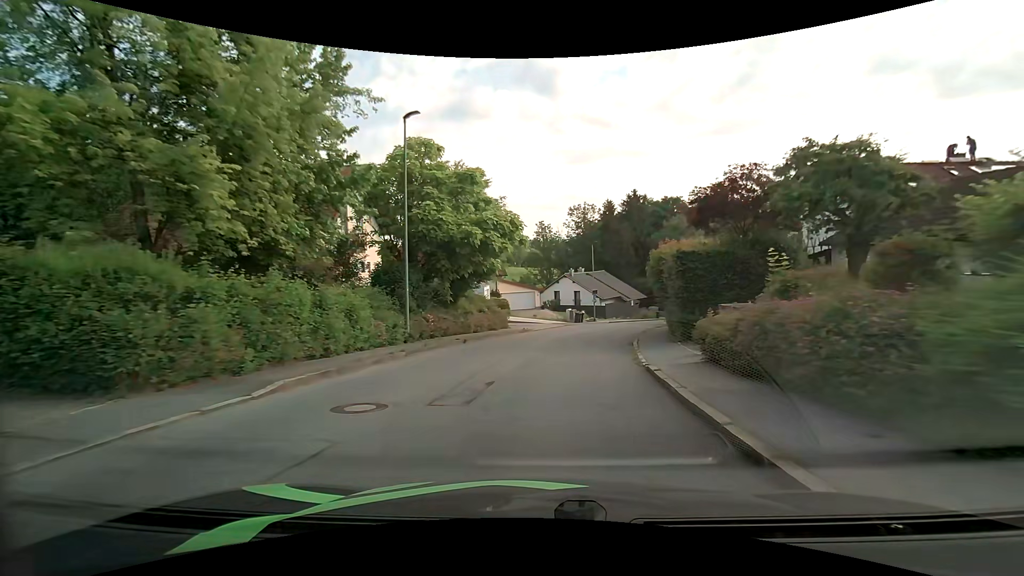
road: unclassified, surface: asphalt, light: Day
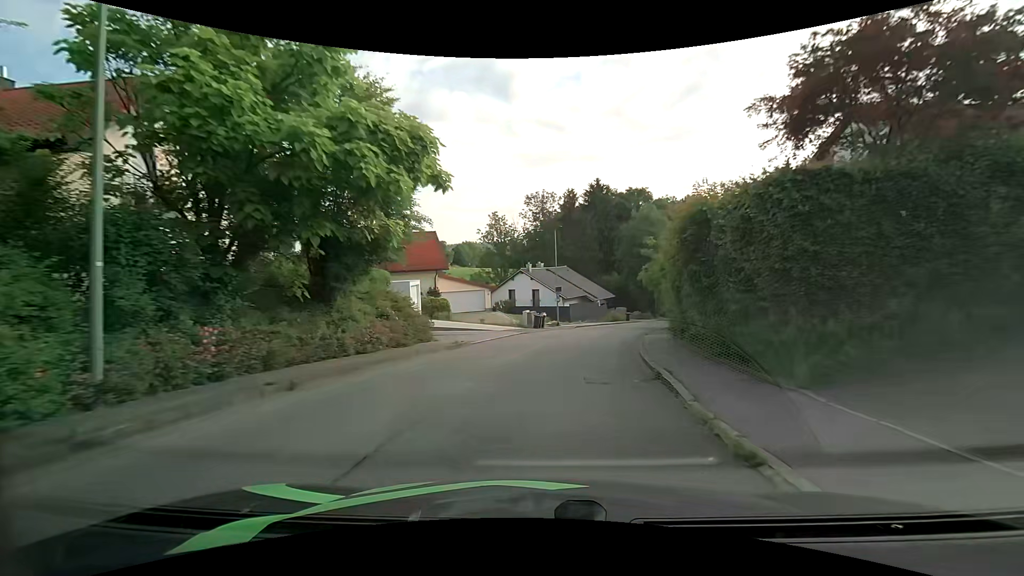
(+0.5, +10.9) m; +5°
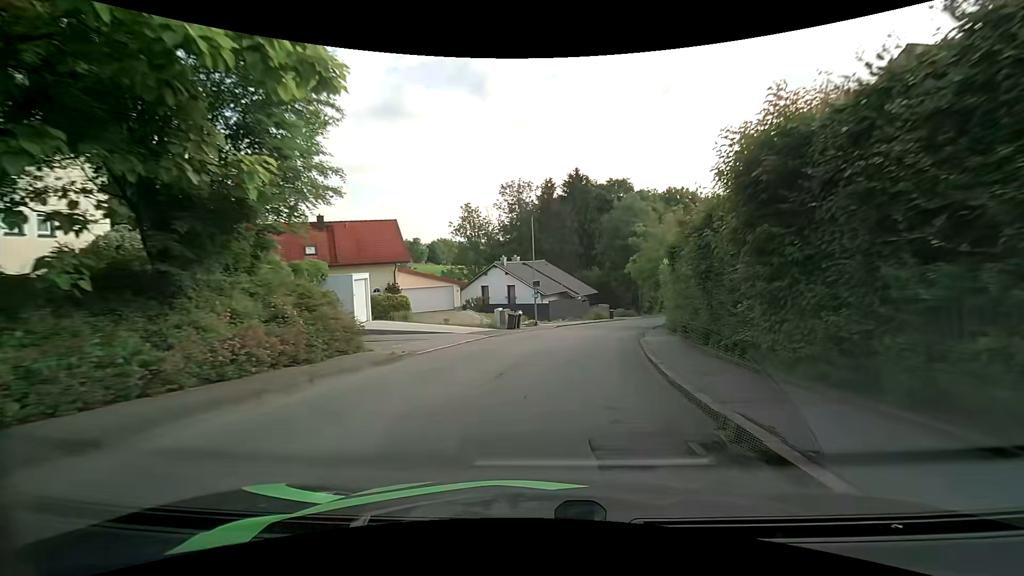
(+0.2, +5.4) m; +3°
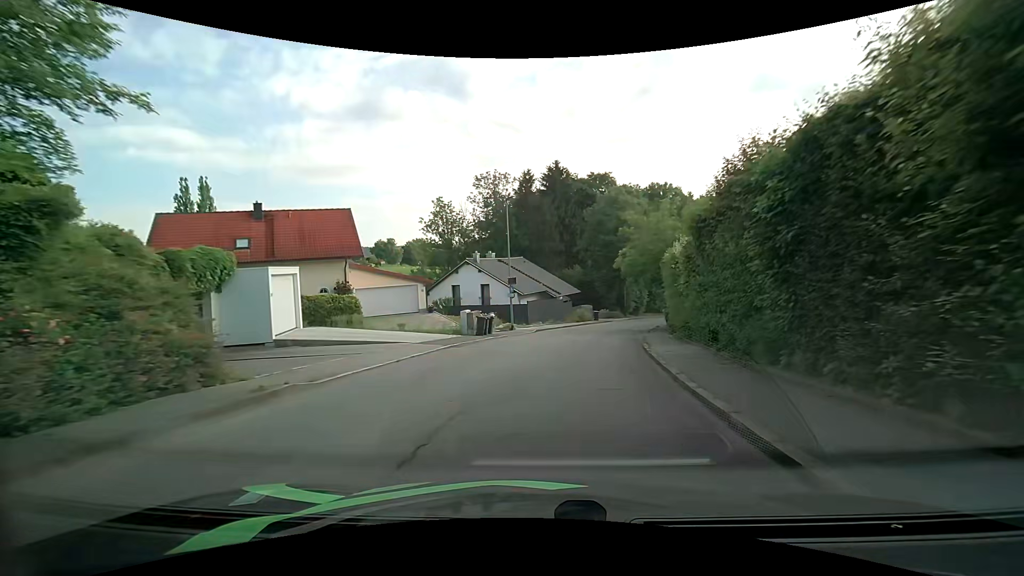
(+0.2, +5.3) m; +3°
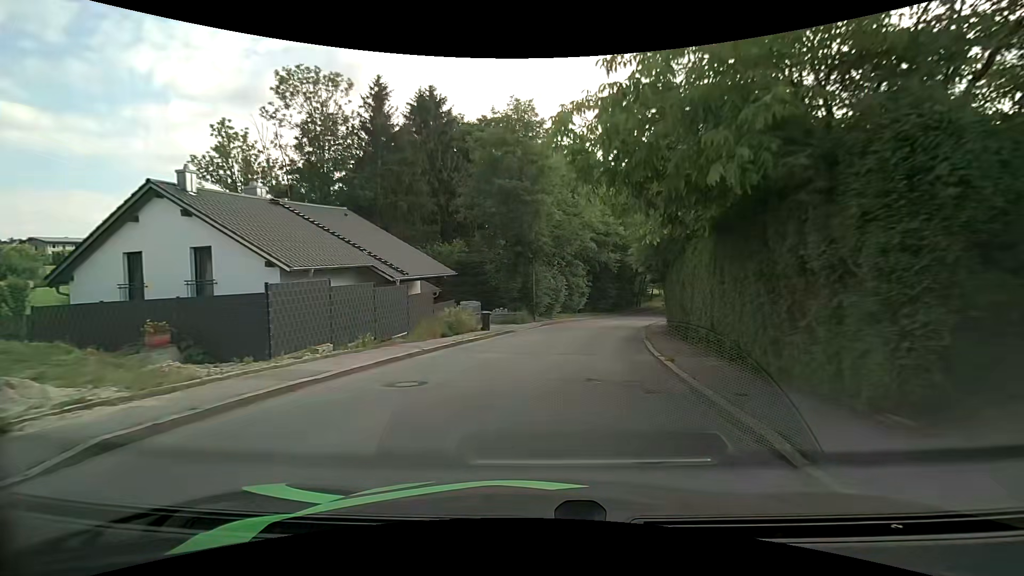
(+2.5, +25.6) m; +12°
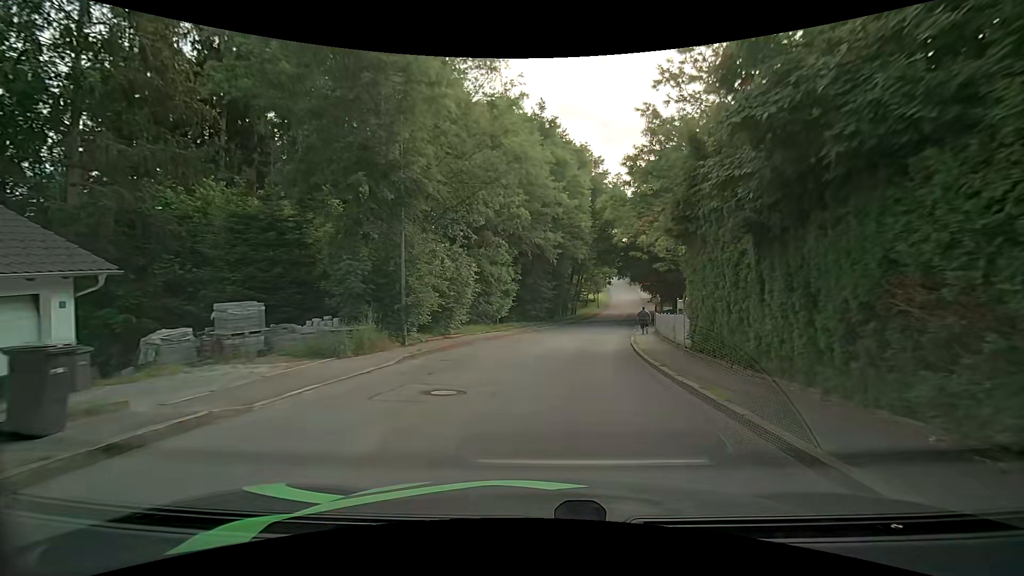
(+1.4, +19.7) m; +8°
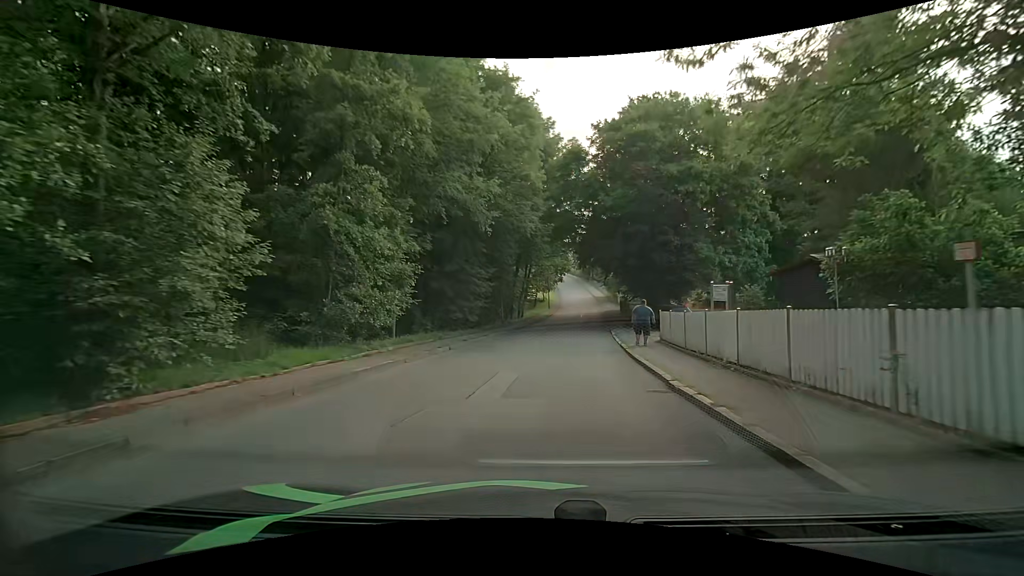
(+0.9, +15.3) m; +5°
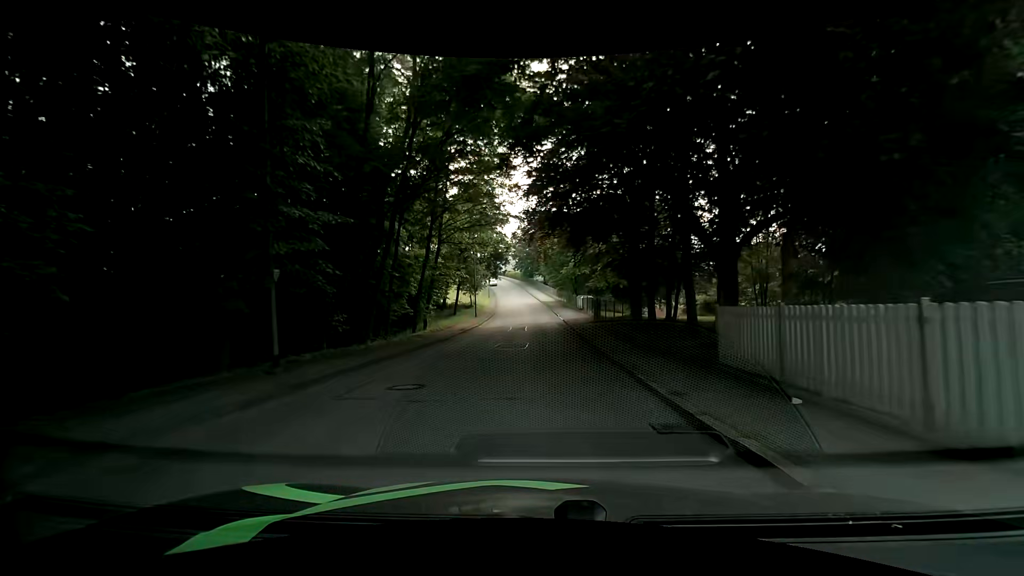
(+2.4, +26.9) m; +8°
(0, +10) (0, +20) (0, +30) (0, +40) (0, +50) (-1, +60) (-1, +70) (-2, +80) (-2, +90) (-3, +100) m
